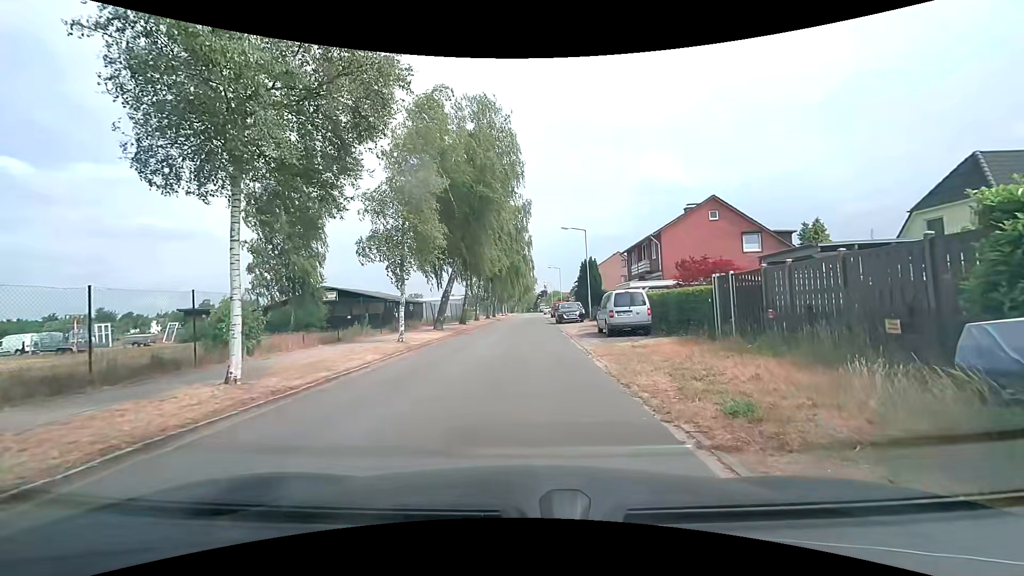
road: residential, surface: asphalt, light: Day
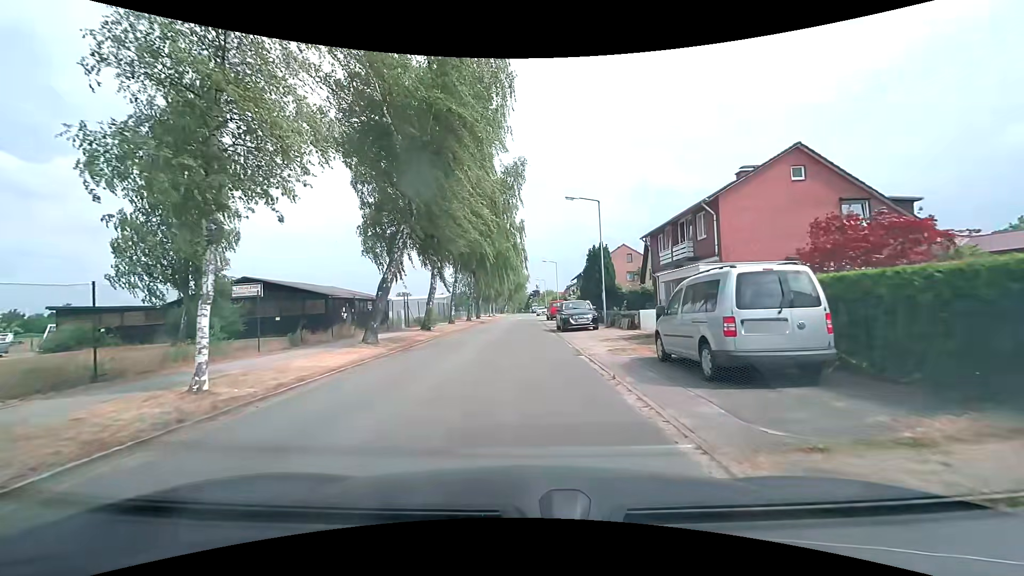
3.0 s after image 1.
(+0.3, +12.5) m; +2°
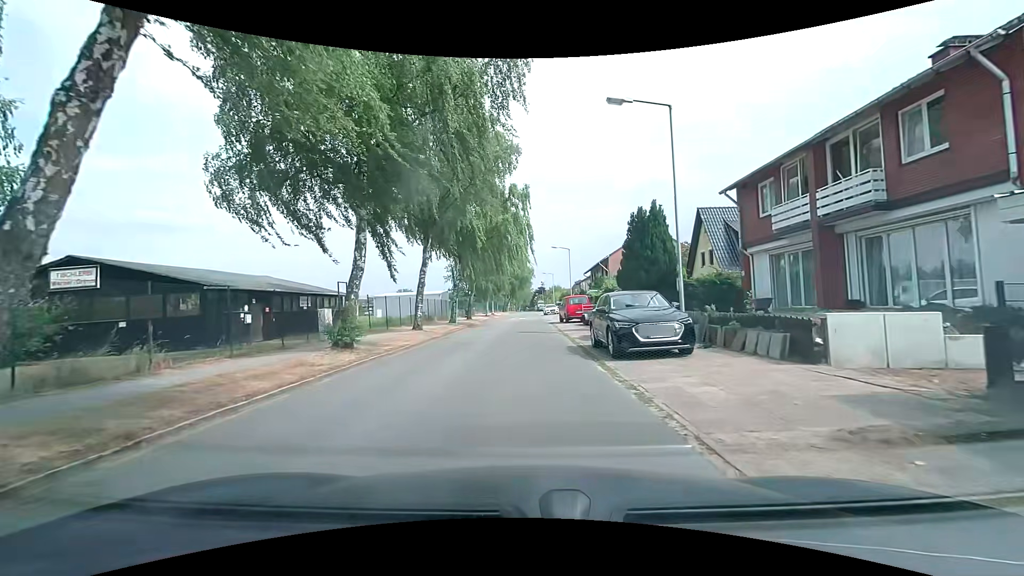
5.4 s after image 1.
(-0.1, +14.4) m; -1°
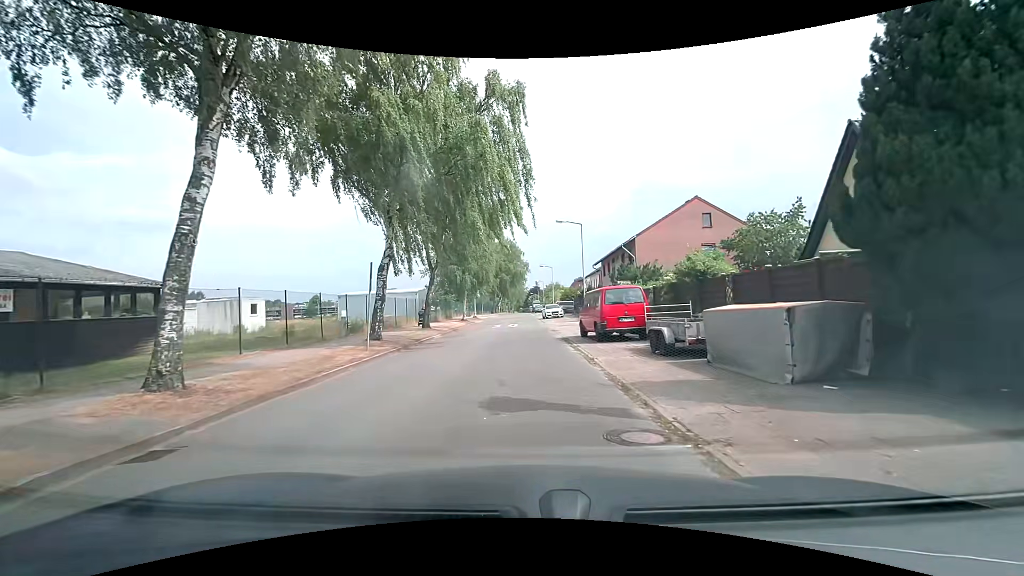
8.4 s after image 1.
(+0.2, +18.3) m; +1°
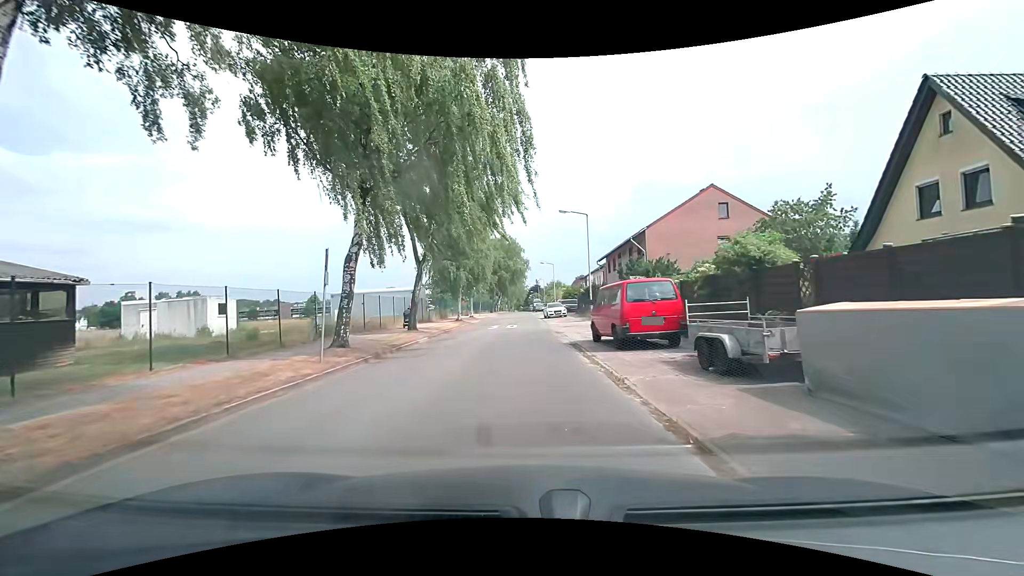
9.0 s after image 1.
(0.0, +3.7) m; -1°
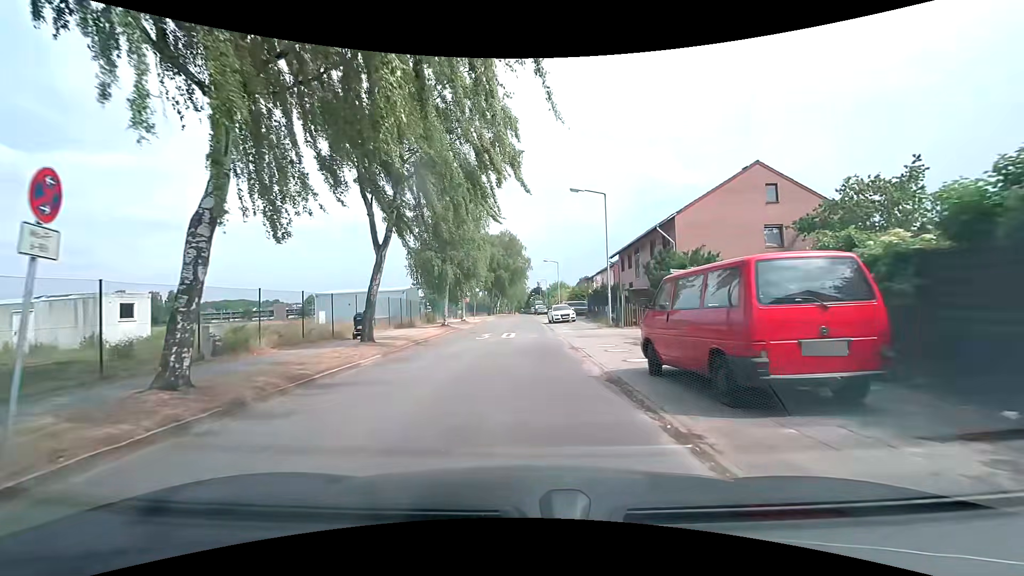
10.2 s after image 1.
(0.0, +7.6) m; -1°
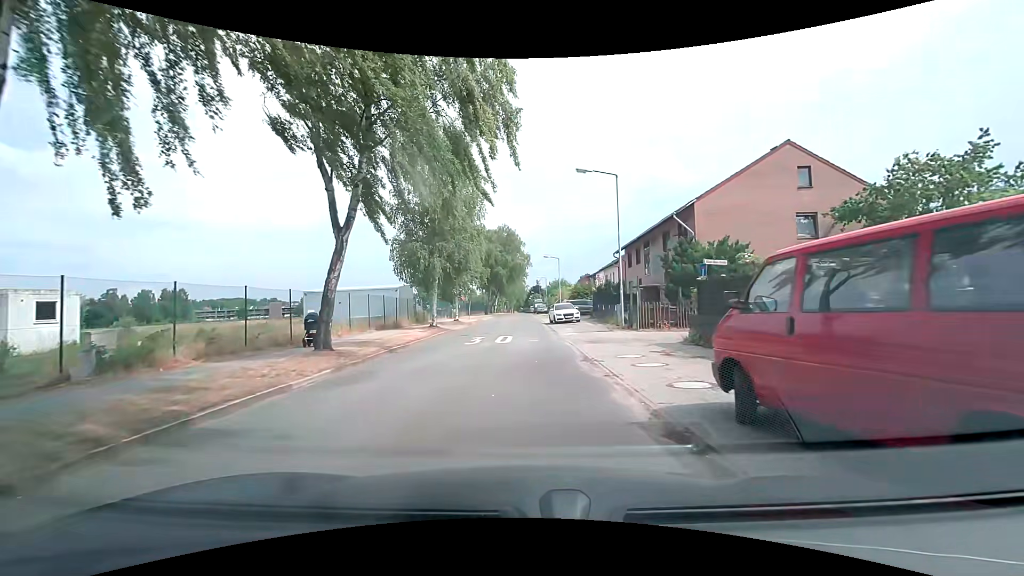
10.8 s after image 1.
(+0.1, +3.9) m; +1°
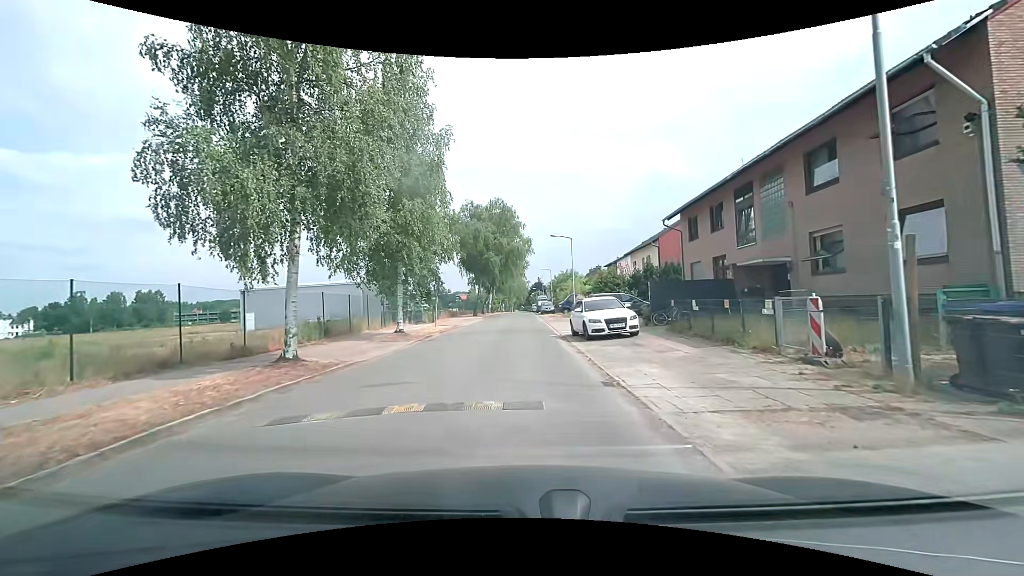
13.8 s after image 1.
(+0.3, +18.2) m; 0°
